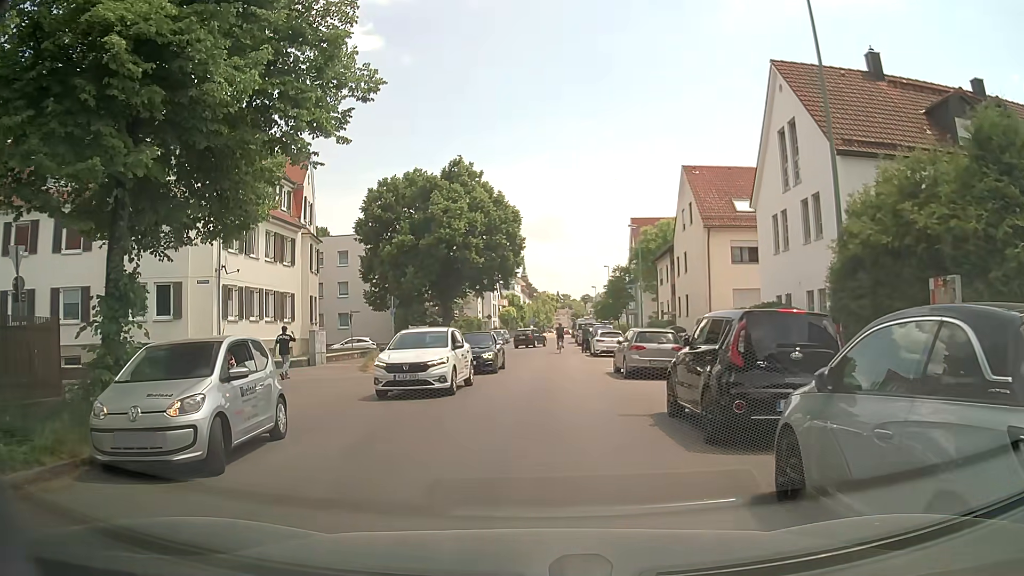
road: tertiary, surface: asphalt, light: Day
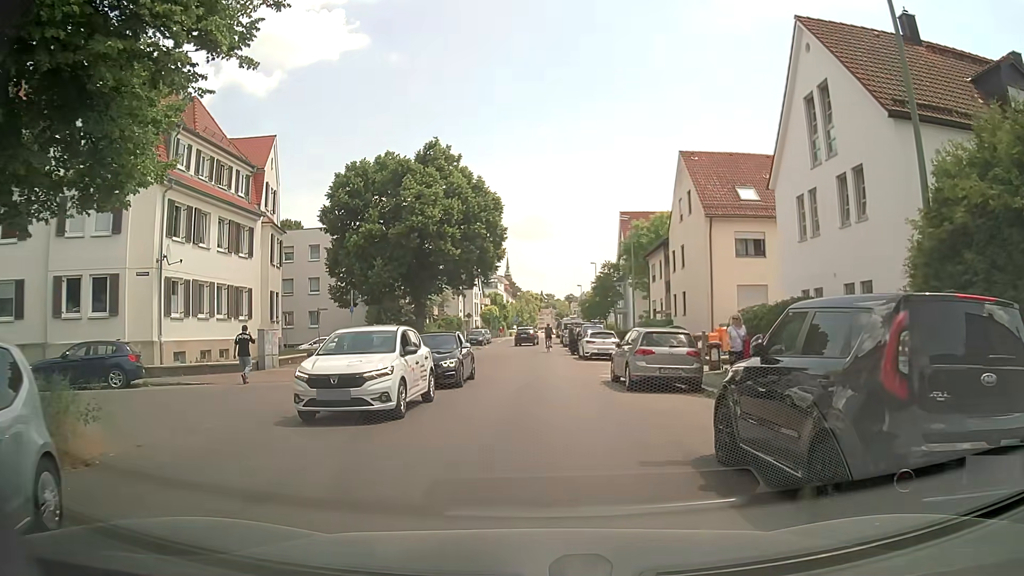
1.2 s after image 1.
(+0.1, +4.0) m; +2°
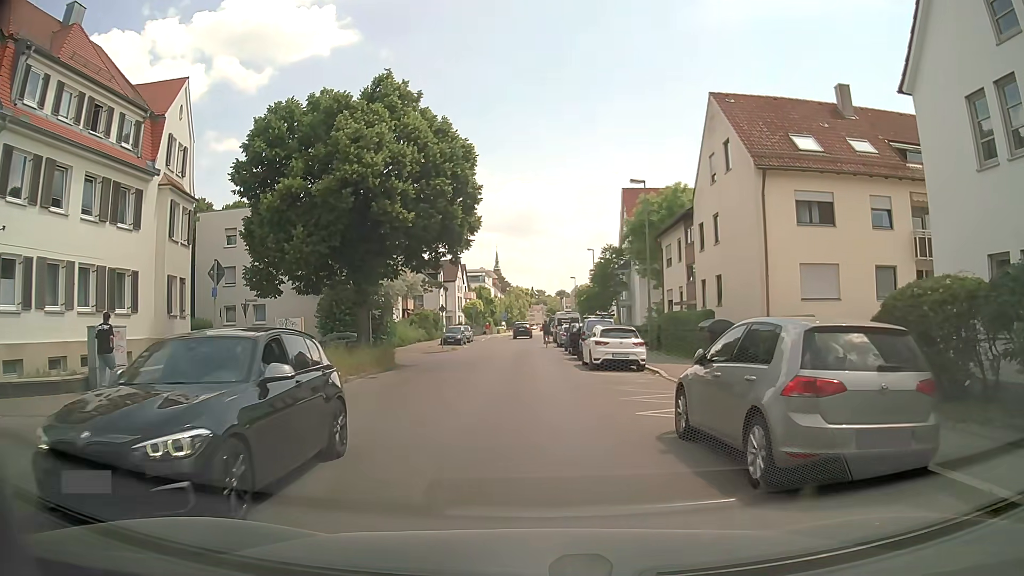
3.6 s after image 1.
(+0.3, +10.2) m; +1°
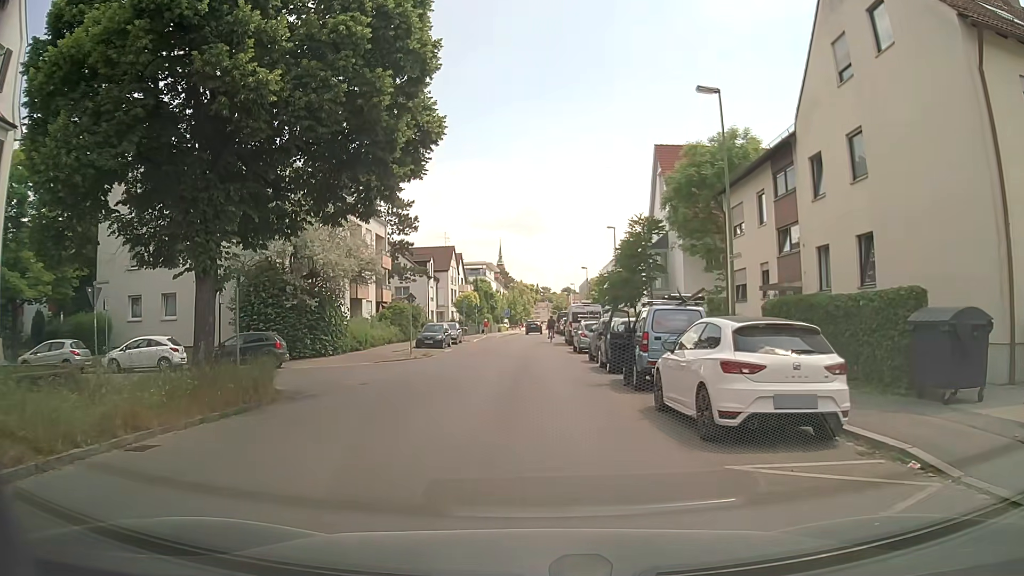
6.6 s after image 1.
(-0.1, +13.6) m; -1°
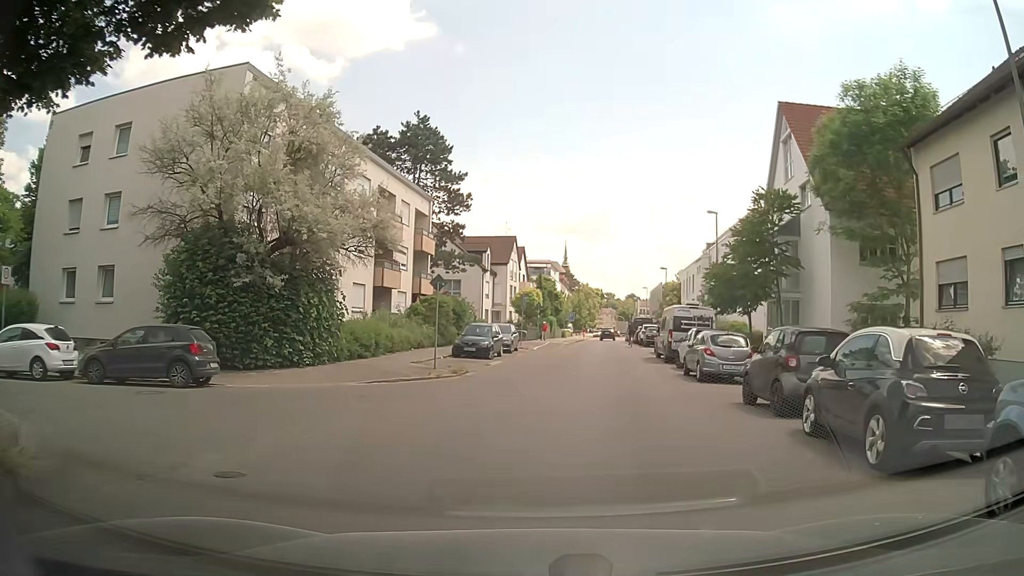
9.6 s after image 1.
(-0.6, +11.6) m; -4°
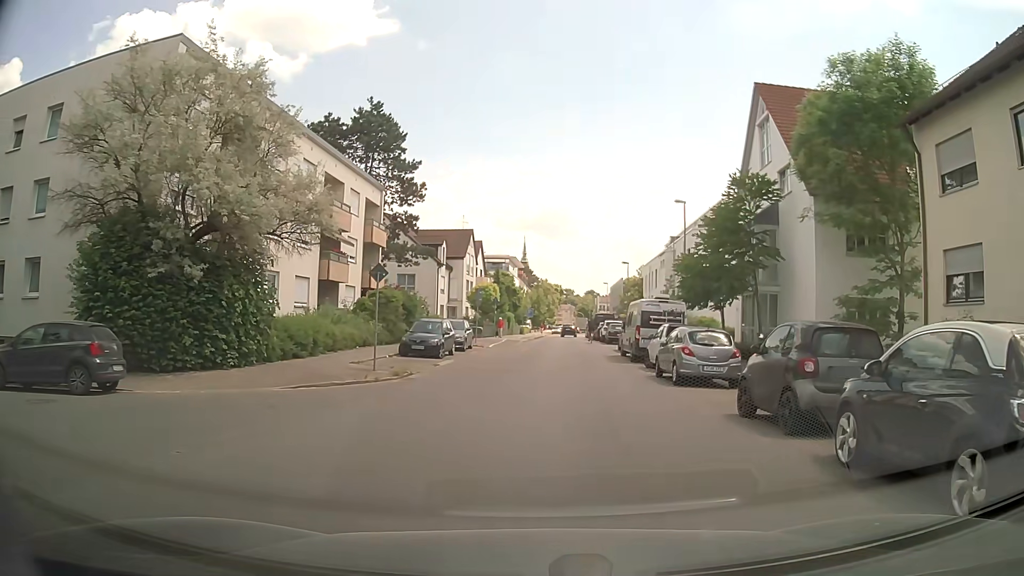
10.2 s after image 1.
(+0.1, +2.5) m; +4°
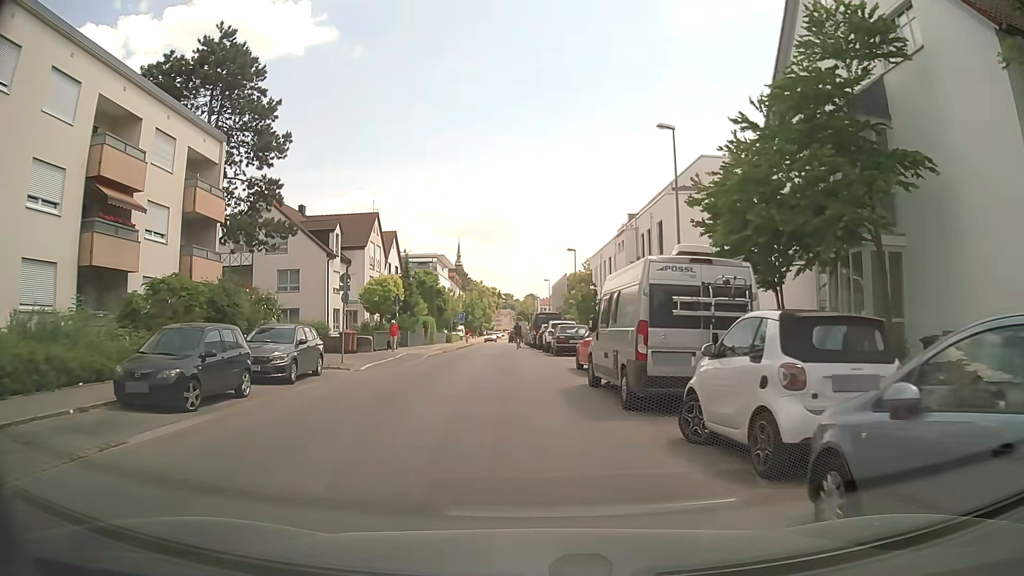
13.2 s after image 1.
(+1.1, +15.8) m; +6°
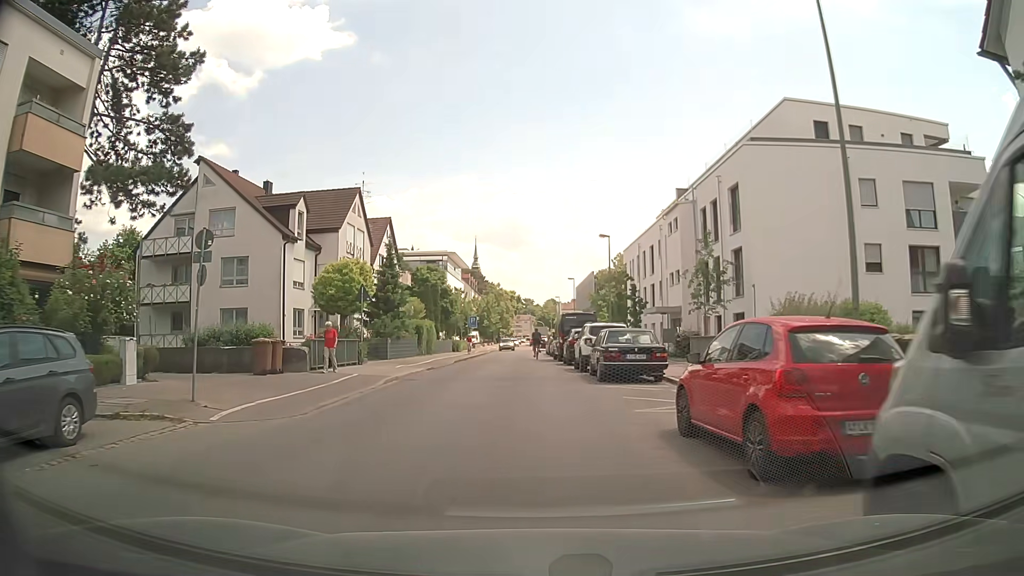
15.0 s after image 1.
(-0.6, +12.6) m; -4°
(0, +10) (0, +20) (0, +30) (0, +40) (0, +50) (0, +60) (+2, +70) (+2, +80) (+3, +90) (+3, +100) m
